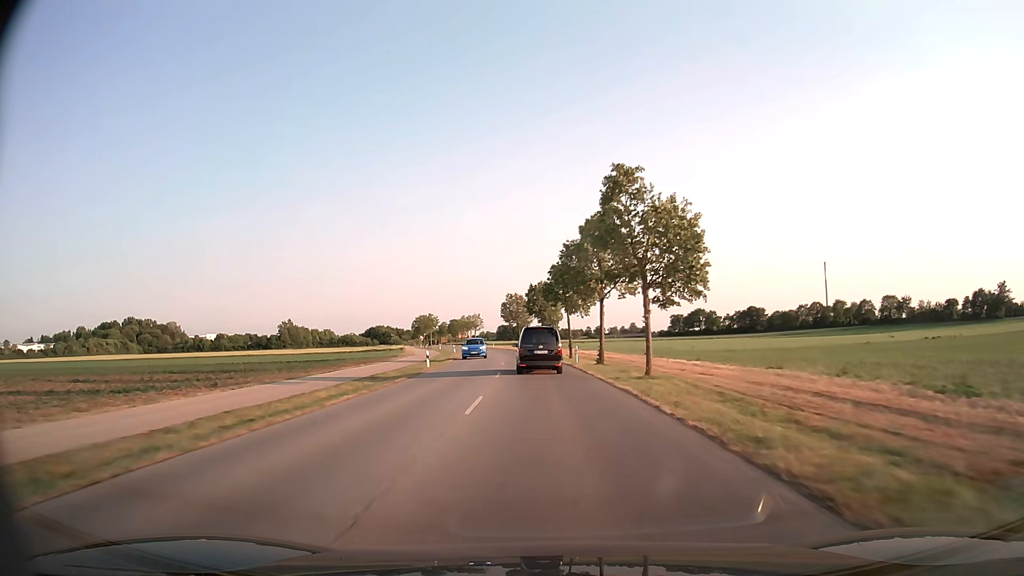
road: tertiary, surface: asphalt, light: Day
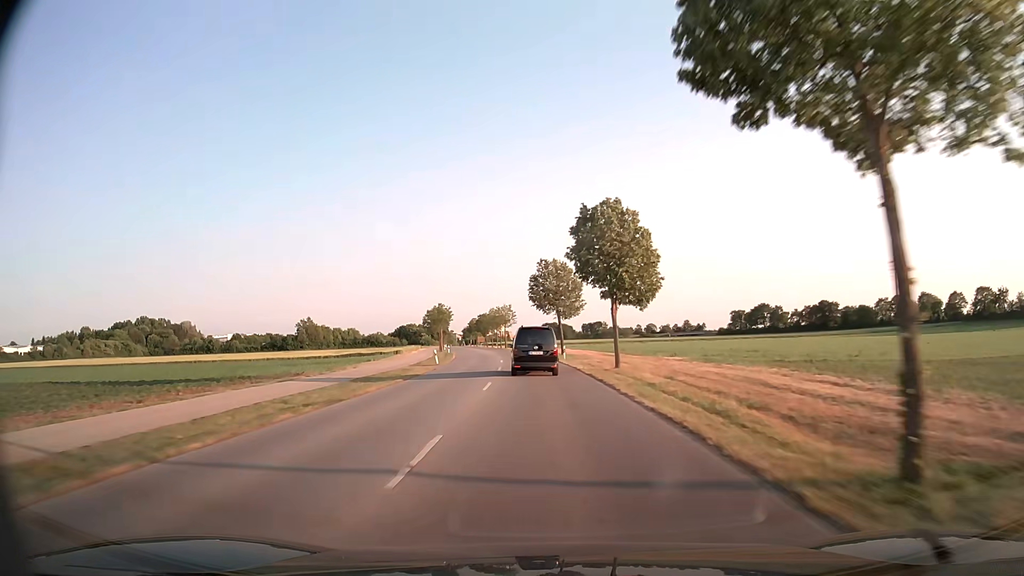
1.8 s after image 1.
(-1.3, +42.2) m; -4°
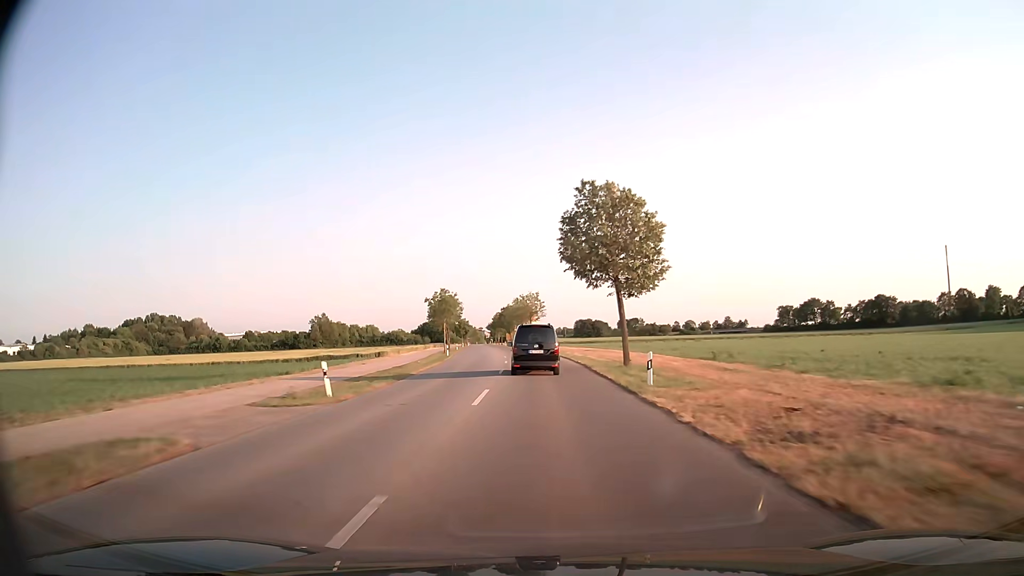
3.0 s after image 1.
(-0.6, +28.5) m; -3°
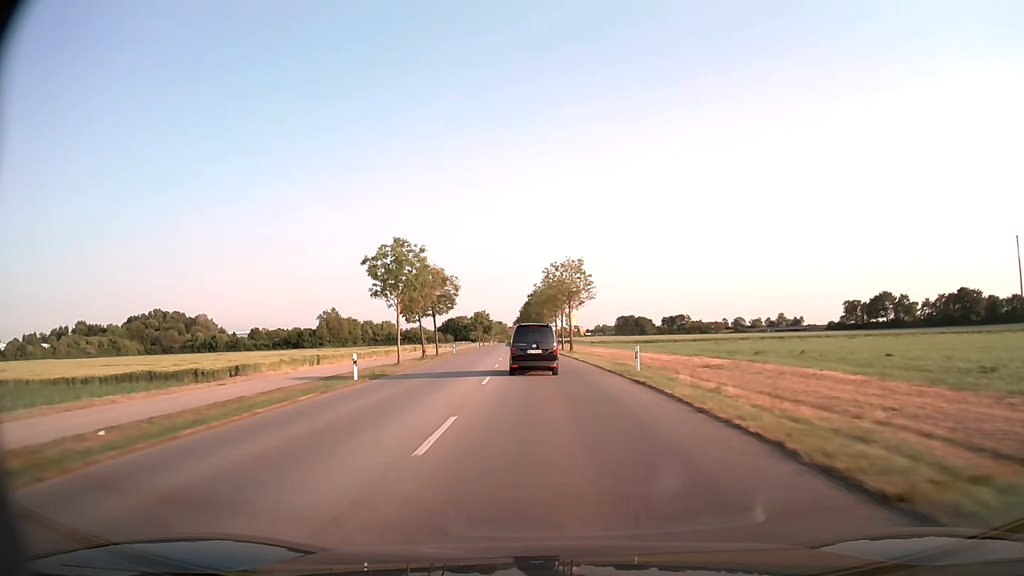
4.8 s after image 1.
(-1.1, +42.2) m; -3°
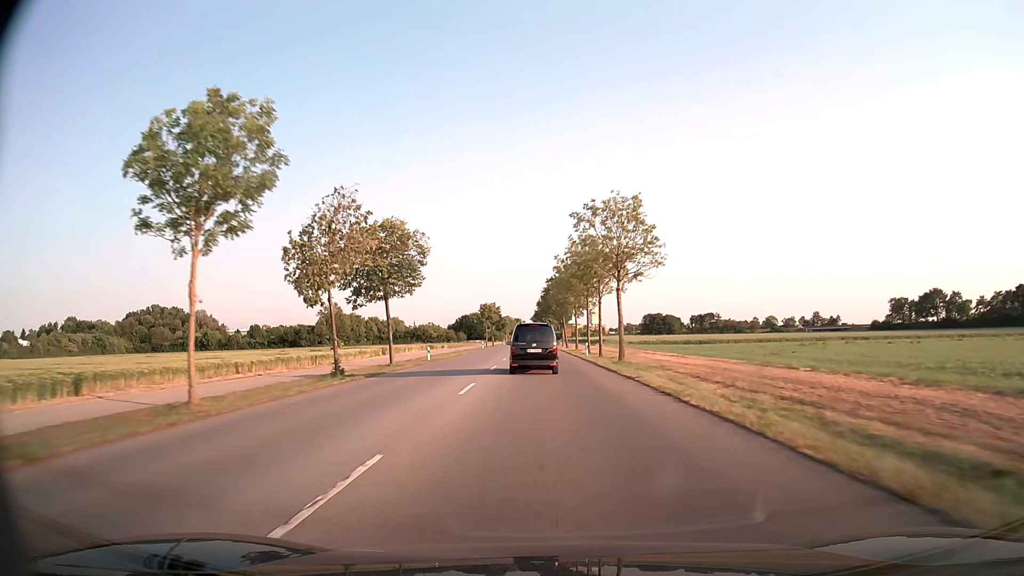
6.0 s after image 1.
(-0.5, +27.7) m; -2°
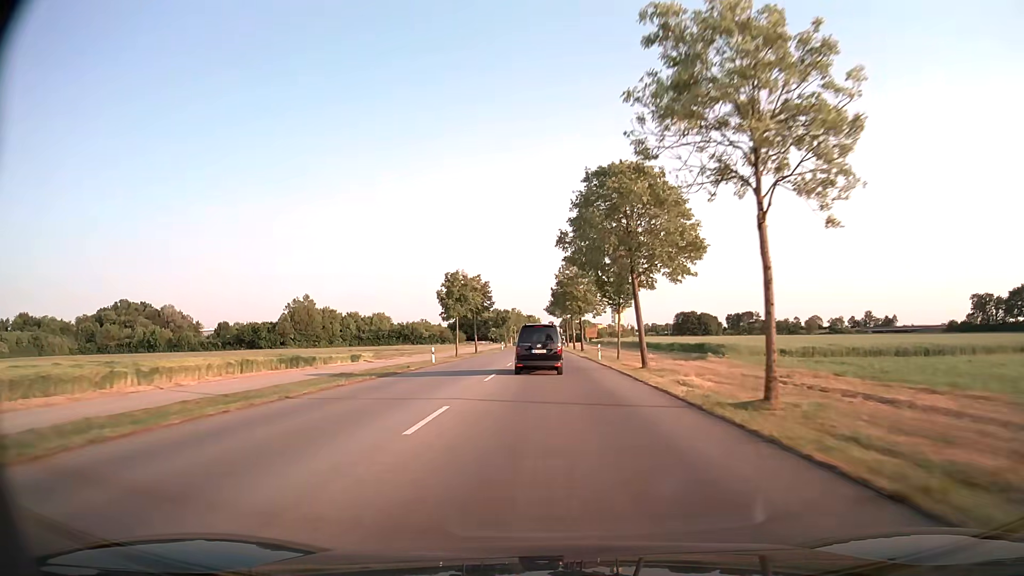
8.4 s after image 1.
(-1.1, +55.1) m; -2°
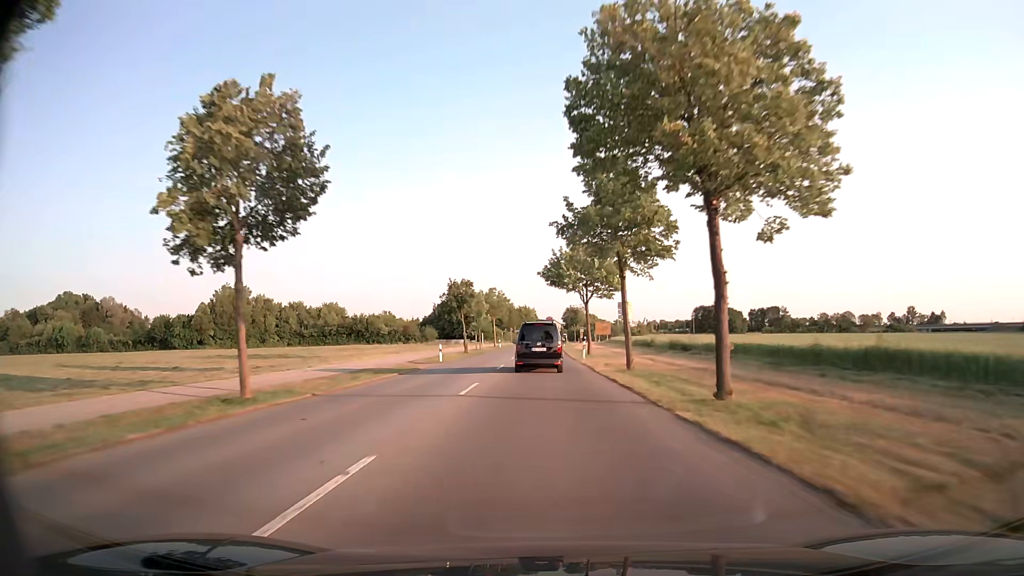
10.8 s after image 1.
(+0.1, +53.6) m; 0°
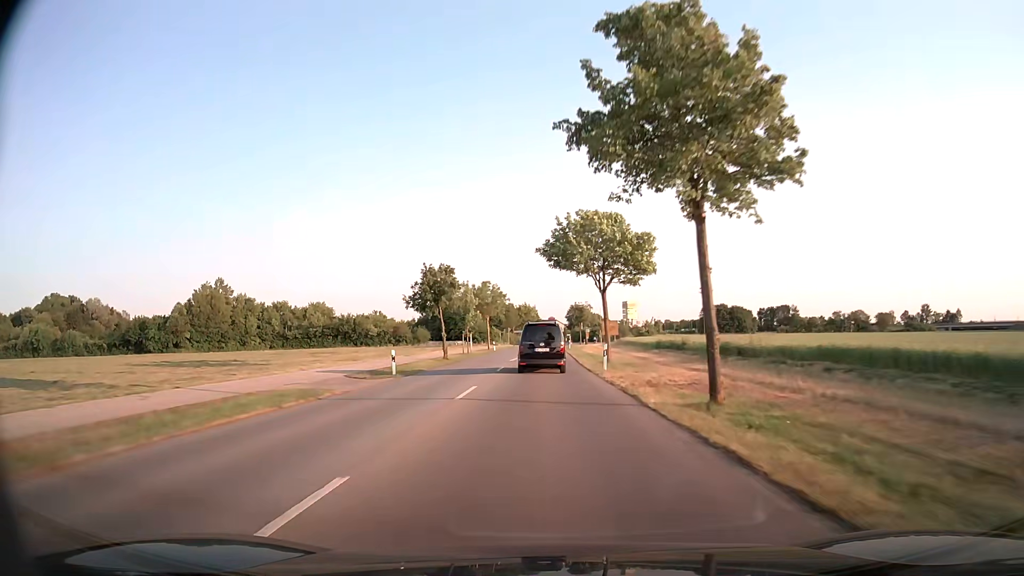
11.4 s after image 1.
(0.0, +12.9) m; 0°
(0, +10) (0, +20) (0, +30) (0, +40) (0, +50) (0, +60) (0, +70) (+1, +80) (+1, +90) (+1, +100) m
